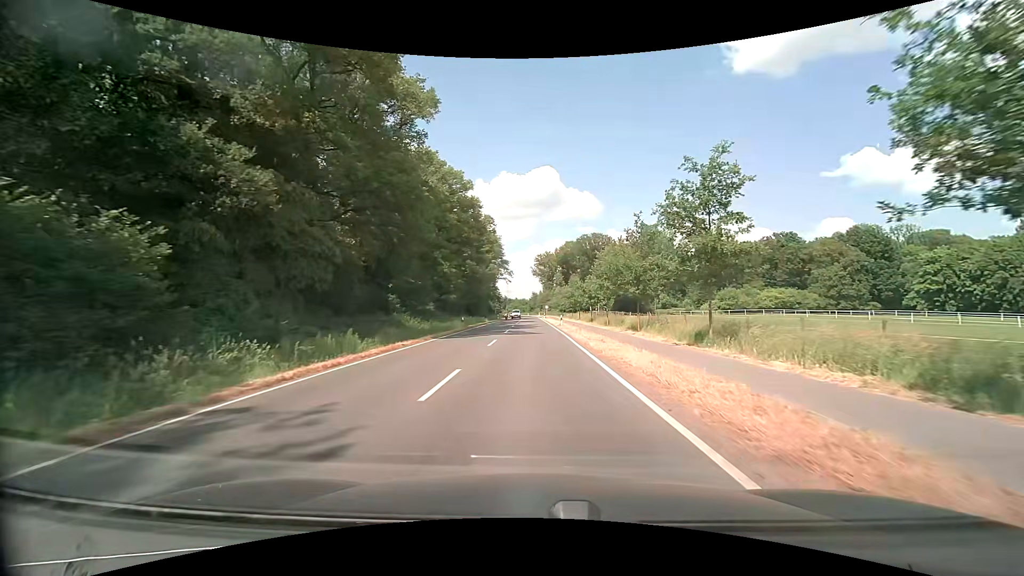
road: secondary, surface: asphalt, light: Day
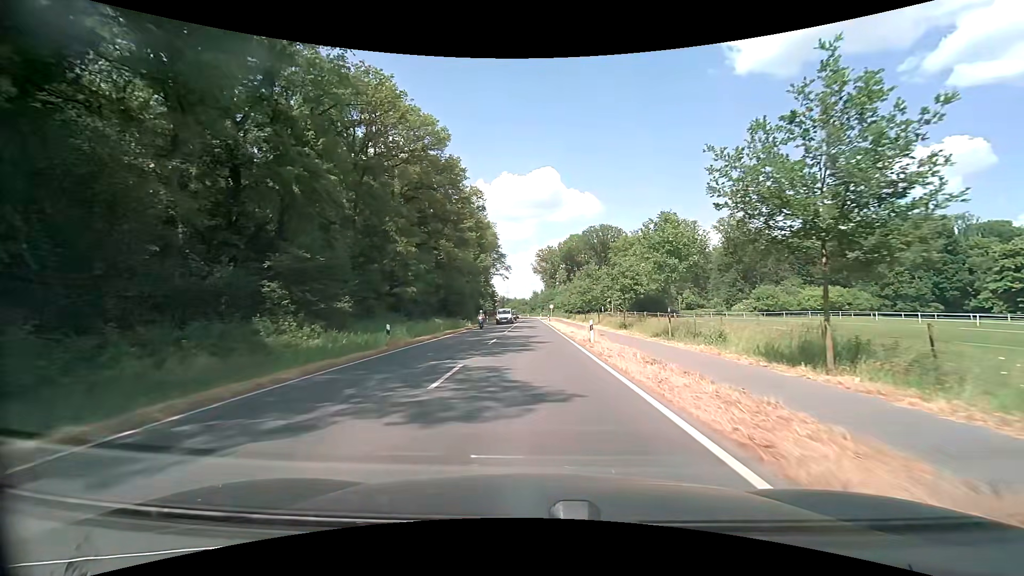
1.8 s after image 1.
(0.0, +22.9) m; +1°
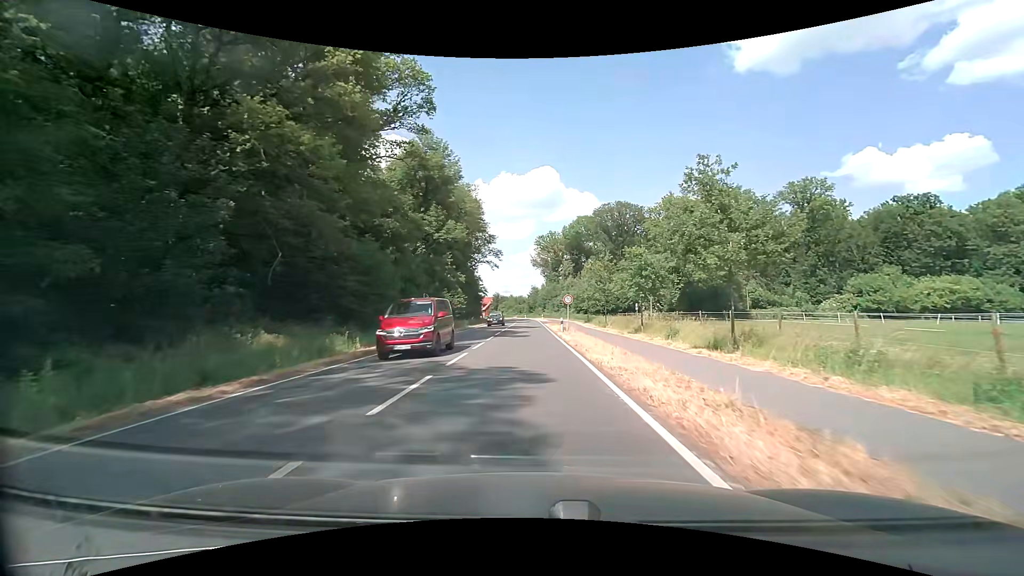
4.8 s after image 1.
(-0.3, +38.3) m; -1°
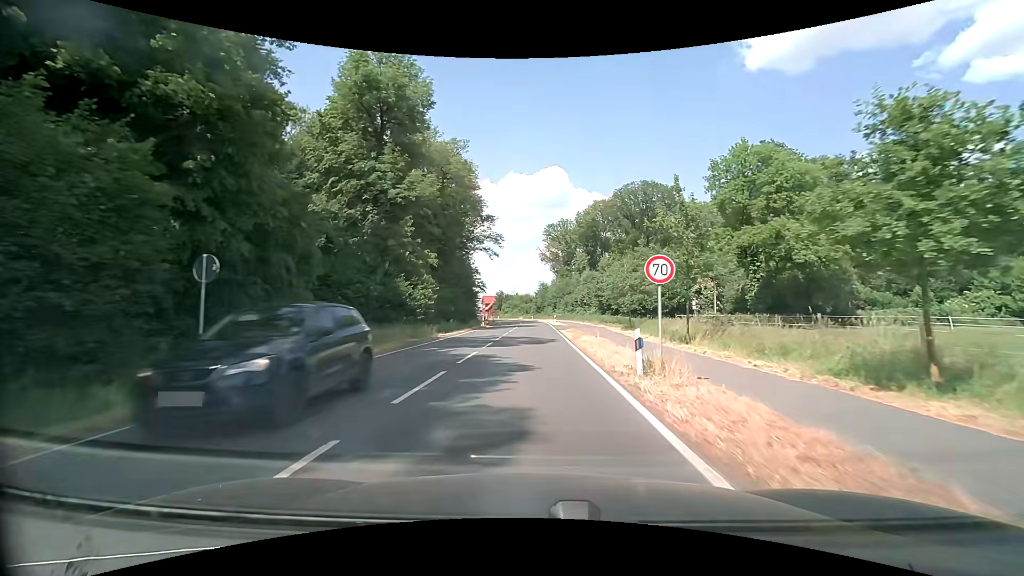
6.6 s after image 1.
(-0.1, +23.4) m; -1°
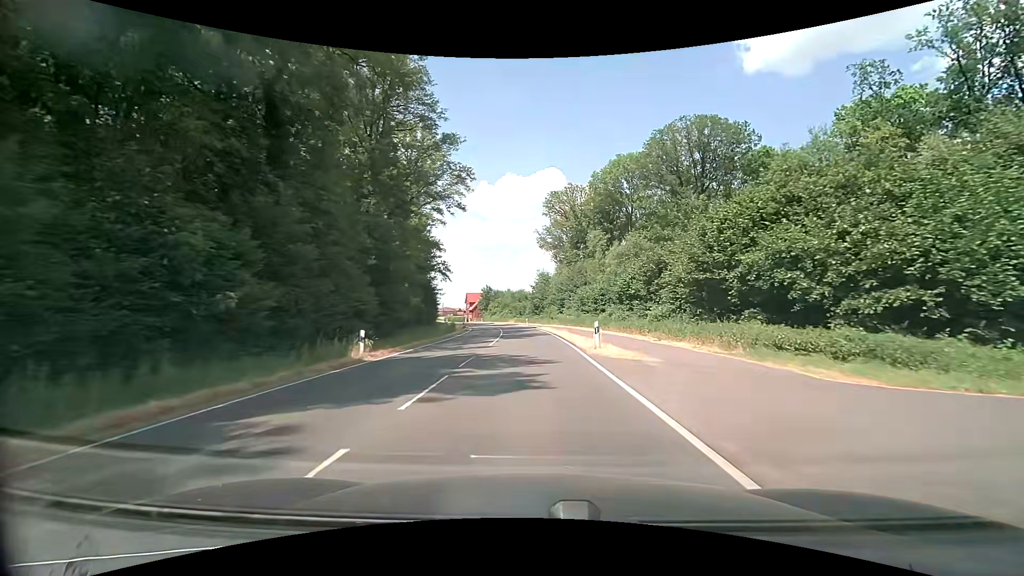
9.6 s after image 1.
(-0.2, +42.7) m; 0°
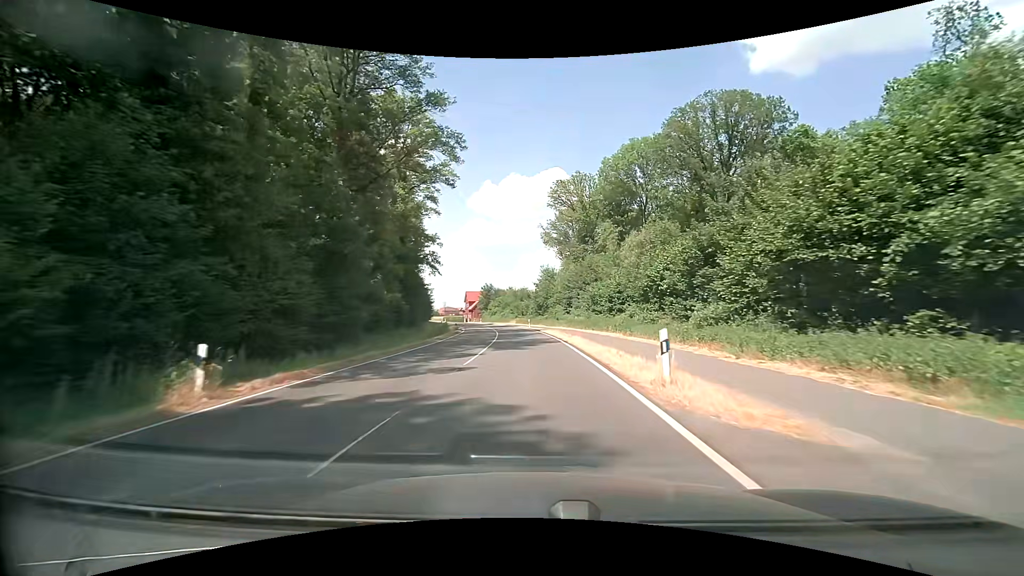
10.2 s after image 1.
(-0.1, +9.4) m; 0°
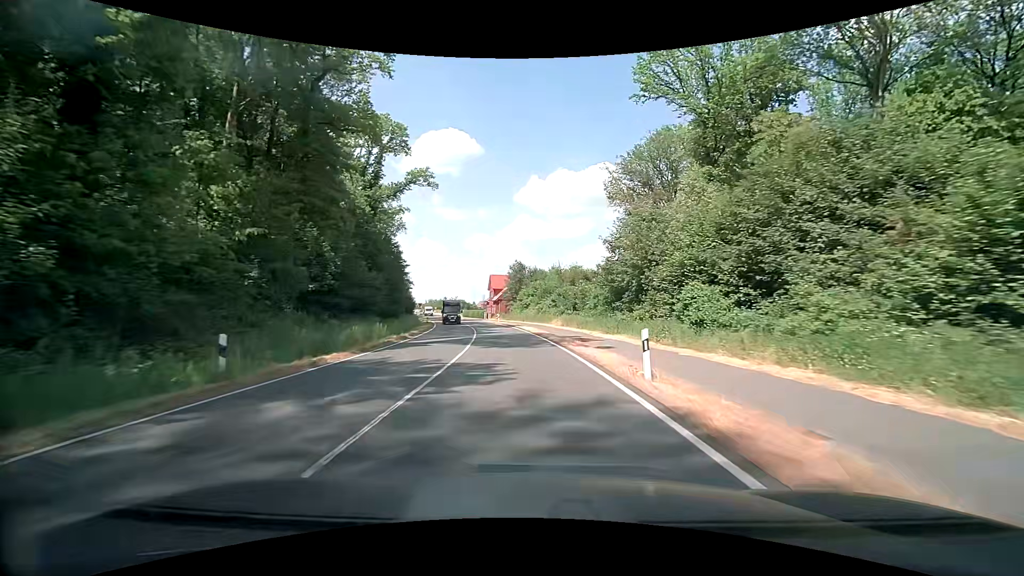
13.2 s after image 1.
(-2.1, +50.1) m; -5°
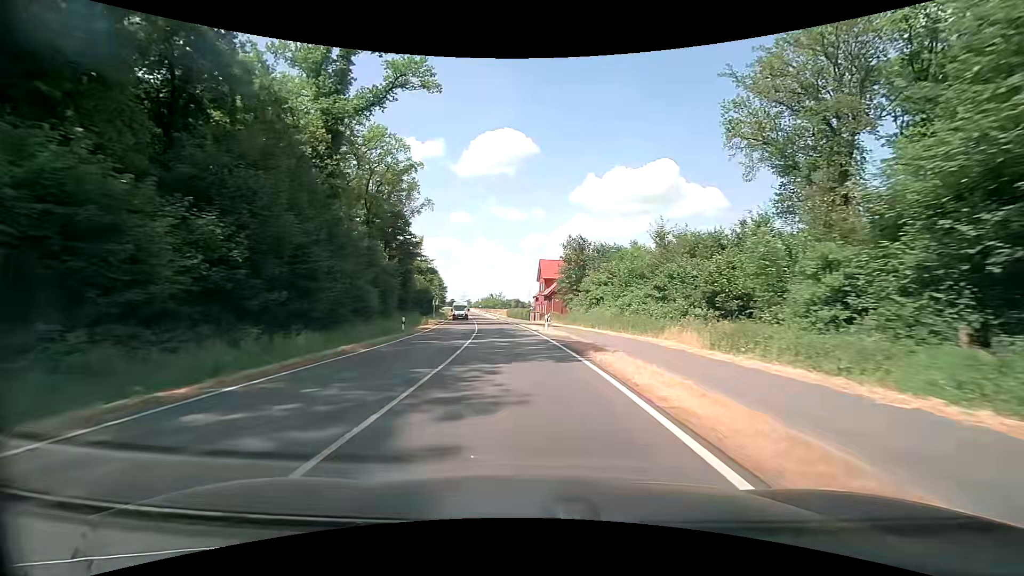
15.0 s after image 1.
(-1.4, +31.2) m; -6°
(0, +10) (-1, +20) (-1, +30) (-3, +40) (-4, +50) (-5, +60) (-6, +70) (-8, +80) (-9, +89) (-11, +99) m
